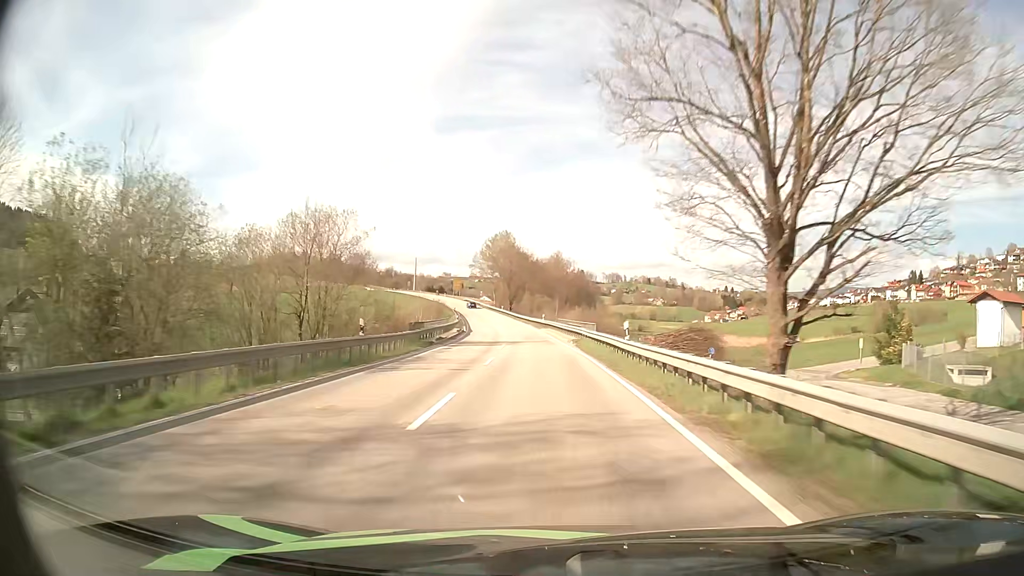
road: secondary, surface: asphalt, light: Day
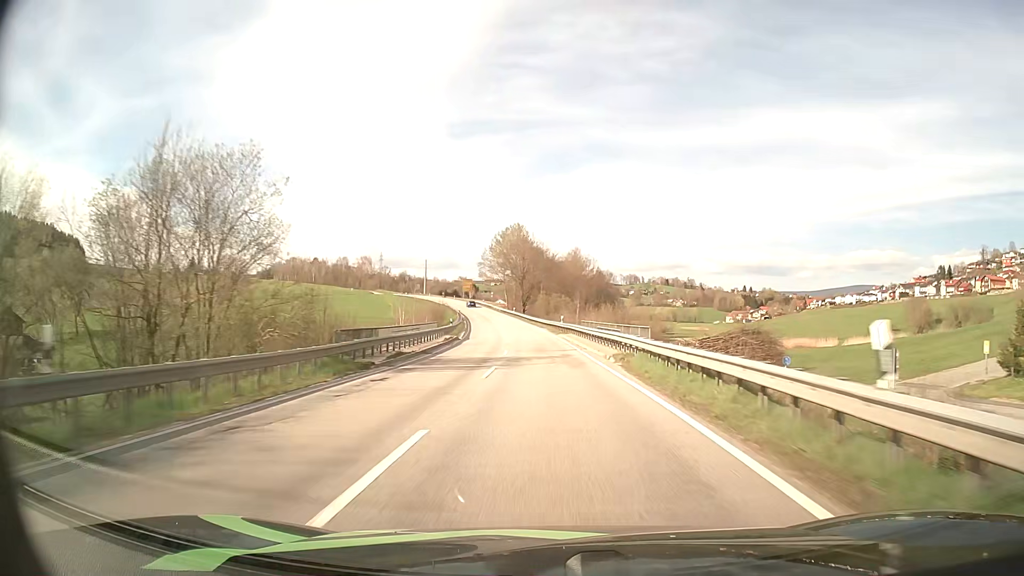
(-0.2, +16.0) m; -2°
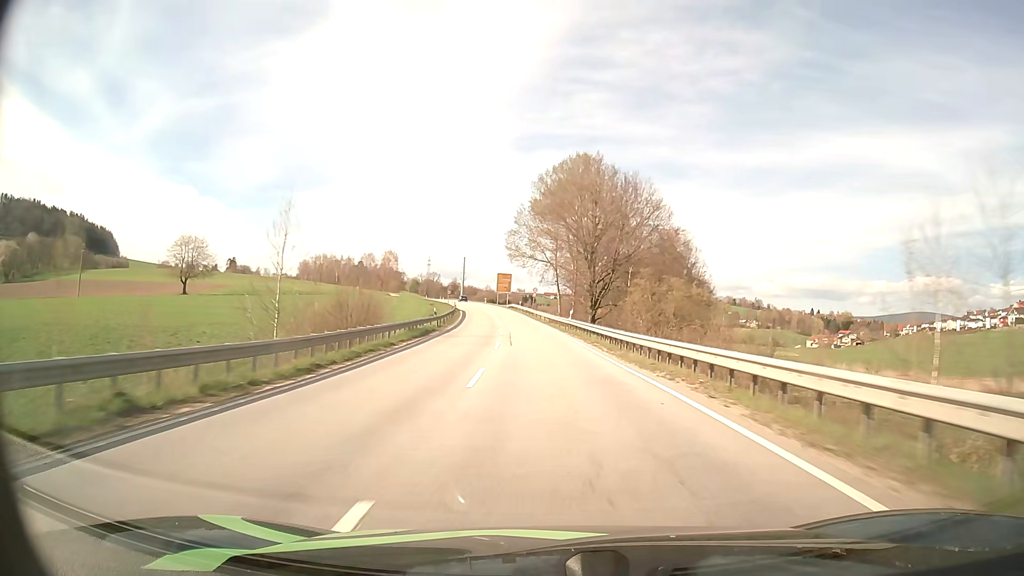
(-3.0, +63.5) m; -5°
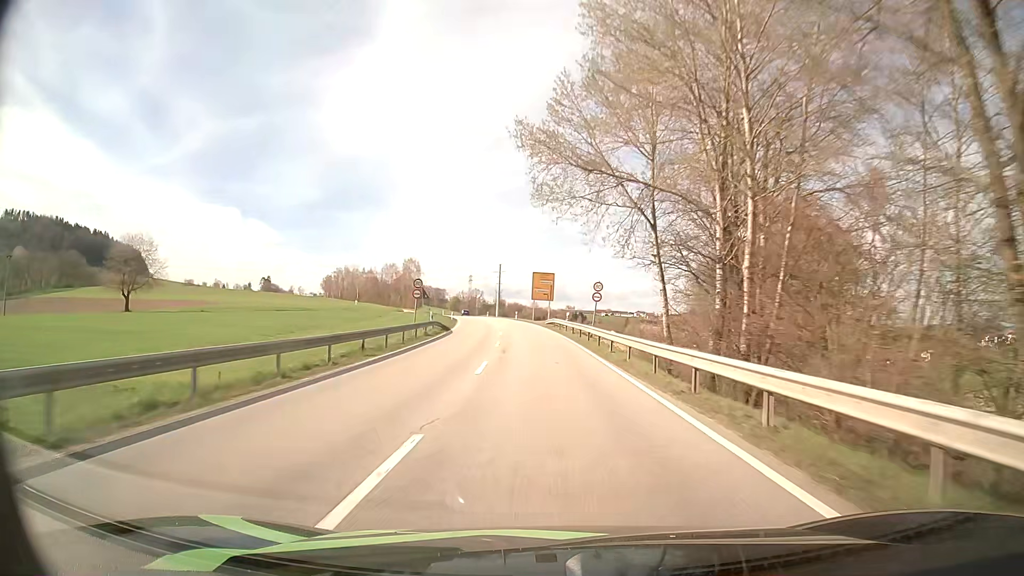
(-1.6, +44.9) m; -4°
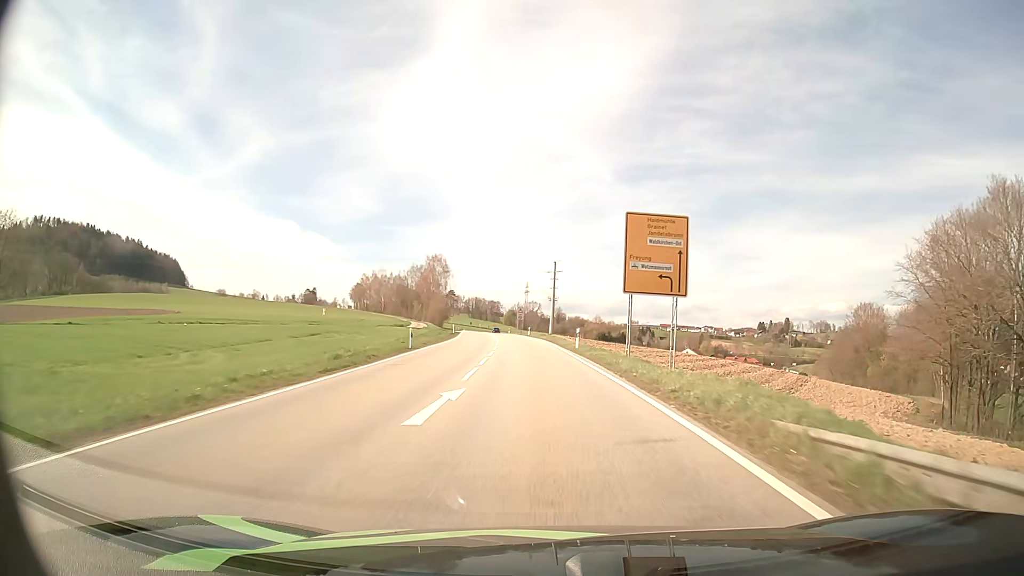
(-2.5, +54.3) m; -5°
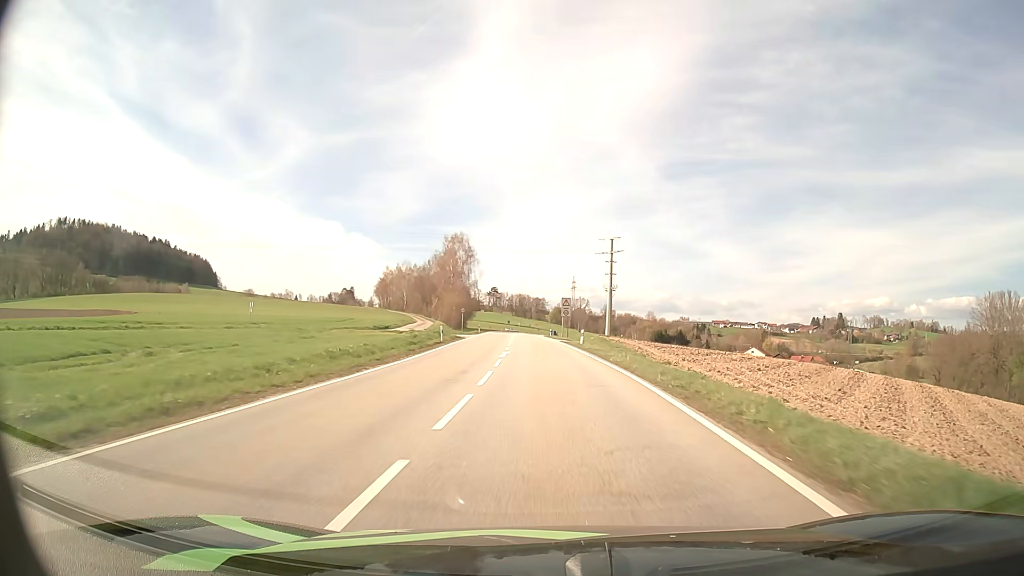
(-1.2, +36.3) m; -4°
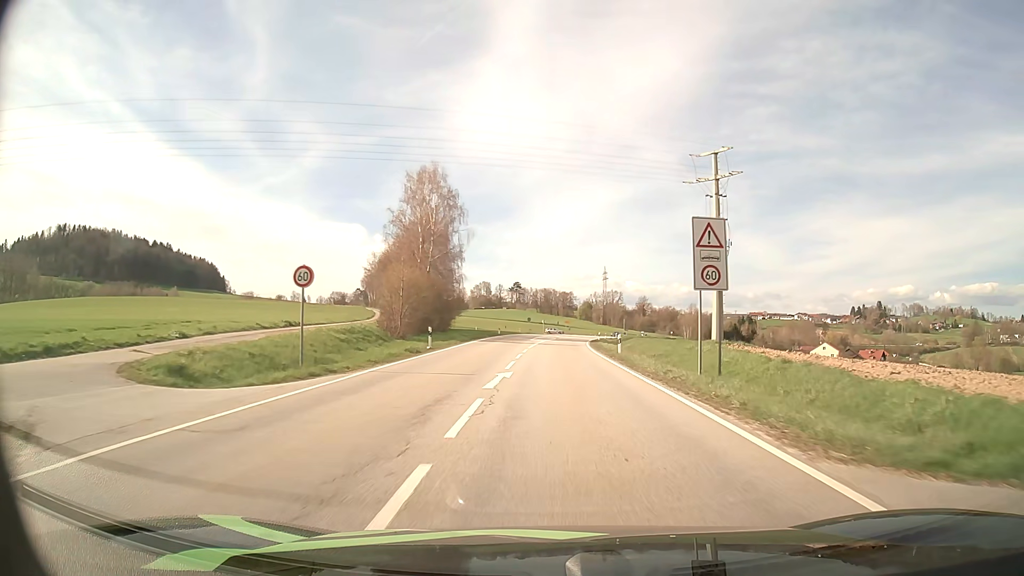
(-1.8, +54.2) m; -2°
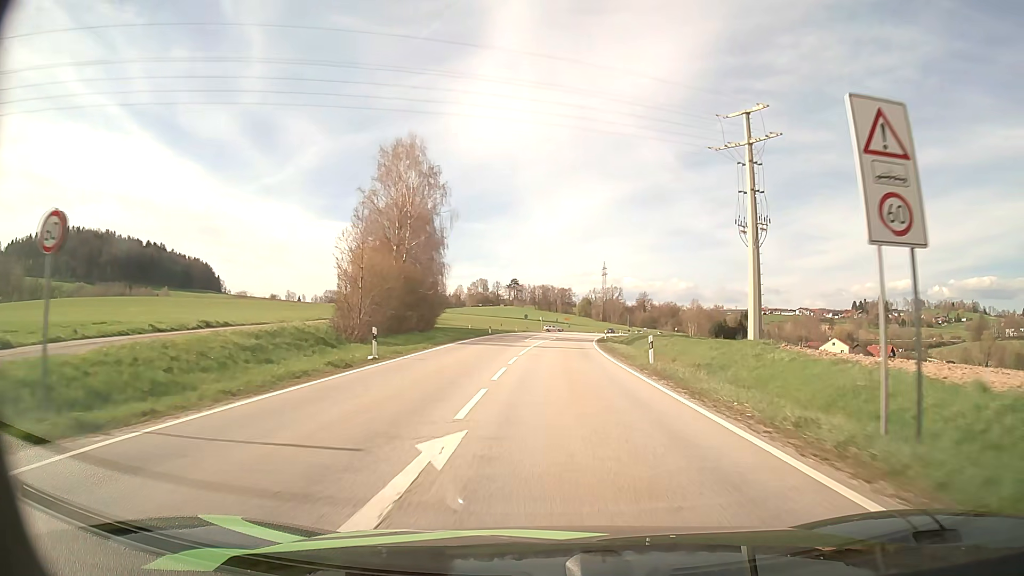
(0.0, +10.4) m; 0°
(0, +10) (0, +20) (0, +30) (0, +40) (0, +50) (+1, +60) (+1, +70) (+1, +80) (+1, +90) (+2, +100) m
